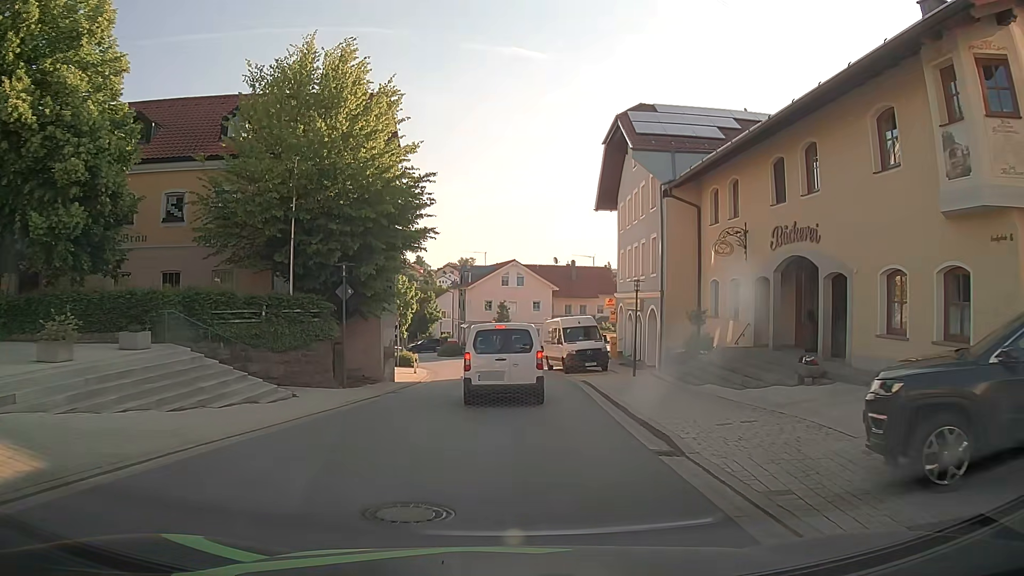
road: tertiary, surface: asphalt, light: Day
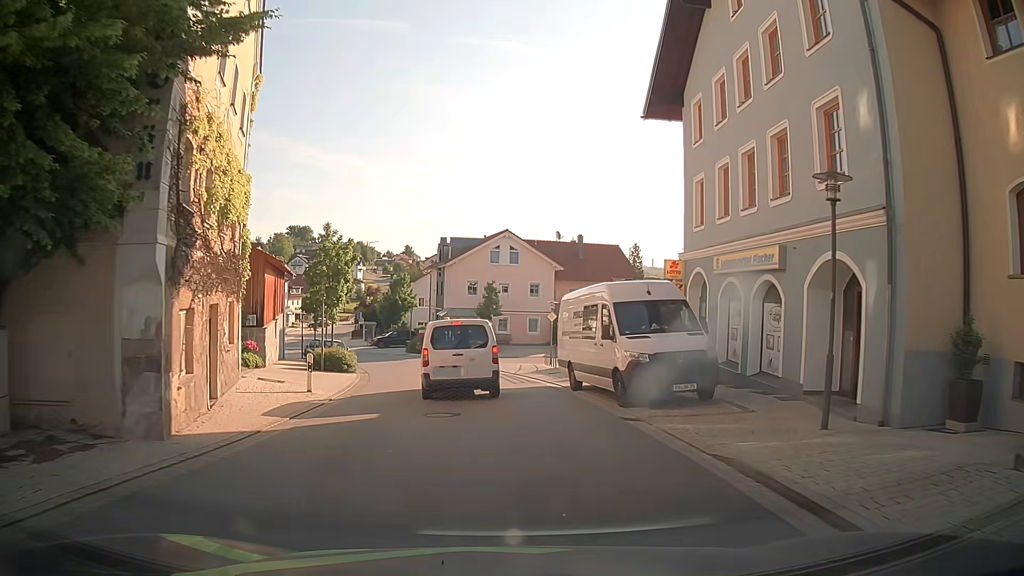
(-0.1, +17.1) m; 0°
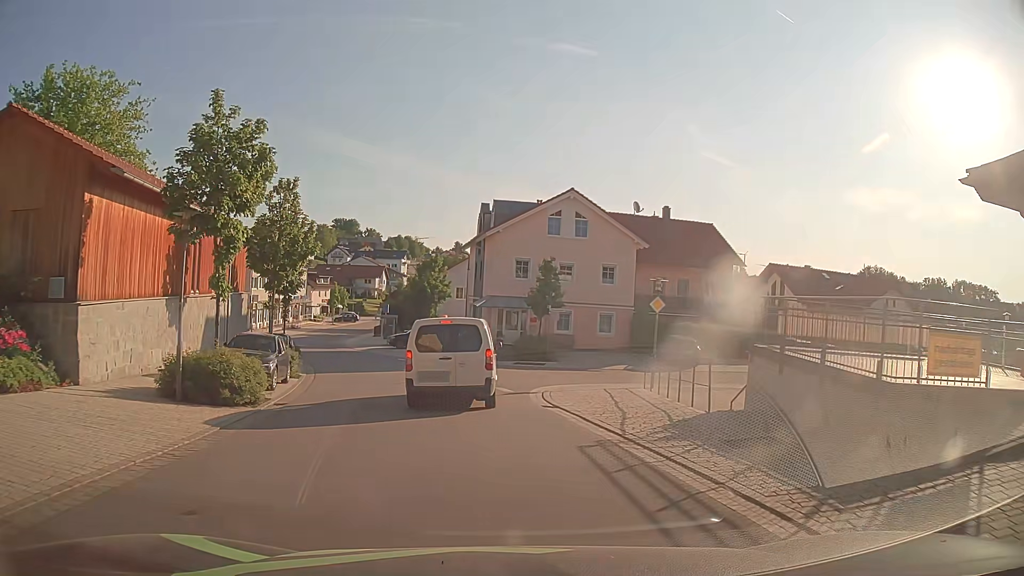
(-0.6, +17.0) m; -4°
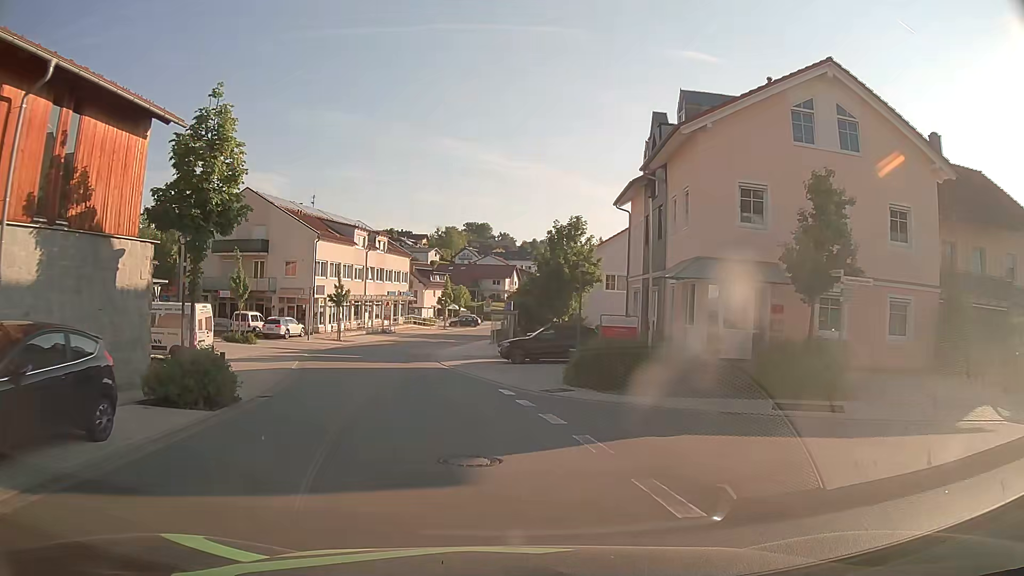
(-2.3, +21.8) m; -11°
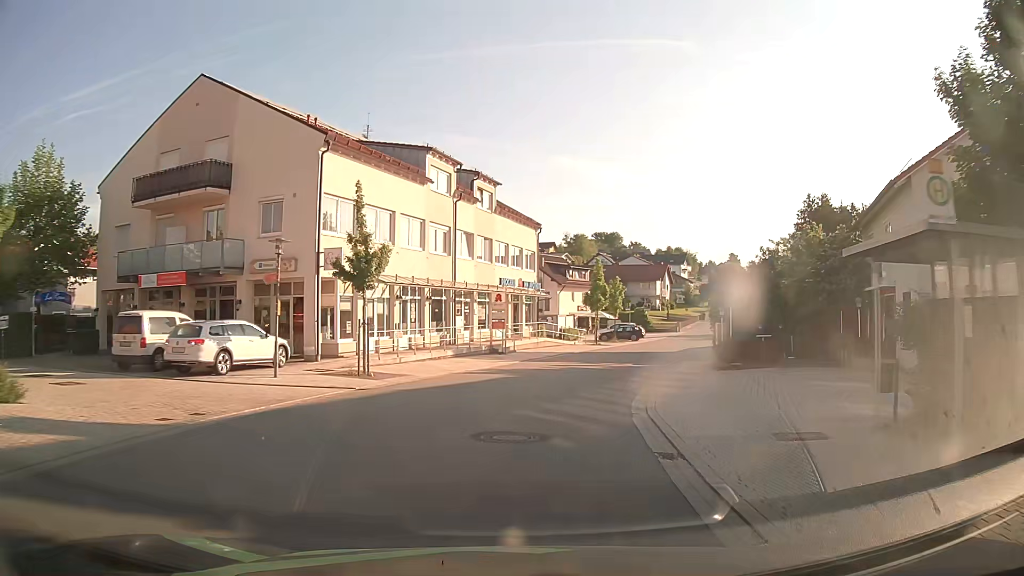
(-4.5, +30.7) m; -11°
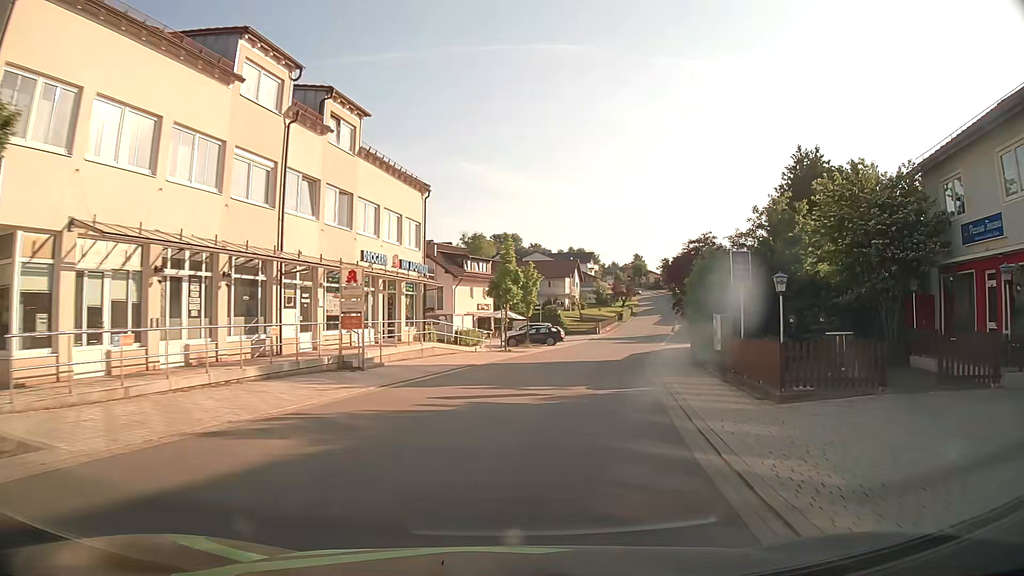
(+0.8, +13.6) m; +8°
